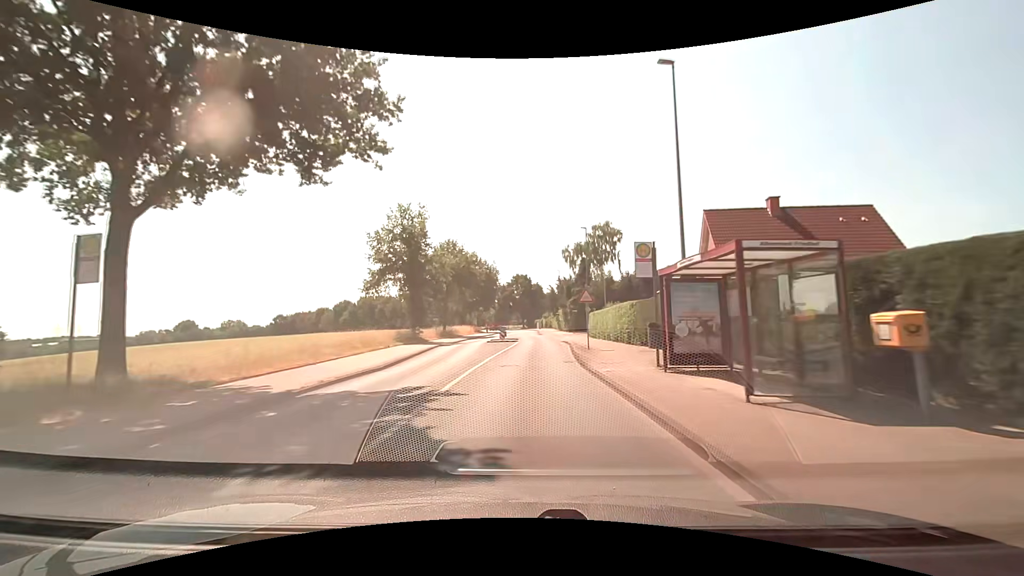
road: secondary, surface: asphalt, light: Day
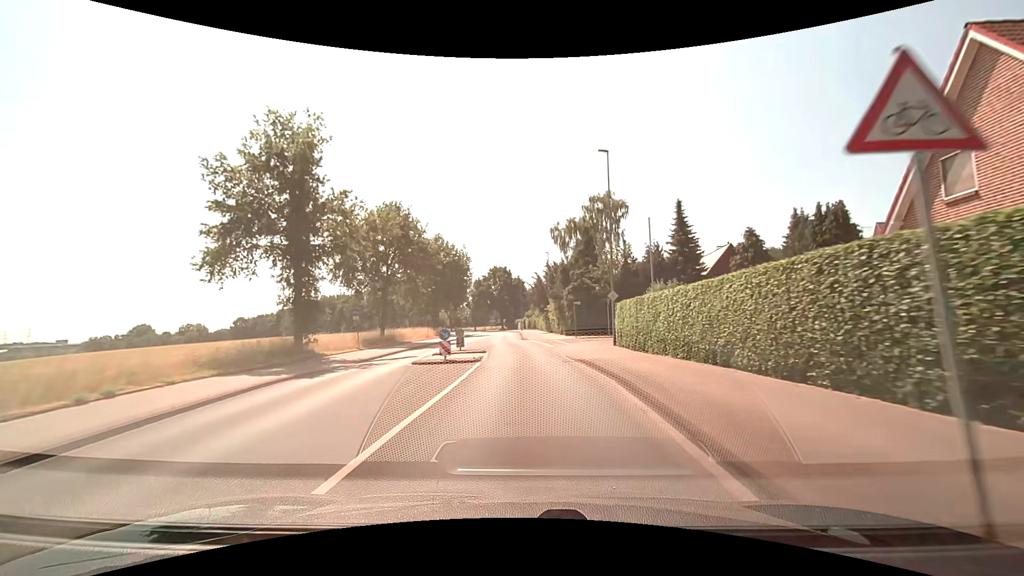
(+0.3, +21.6) m; +2°
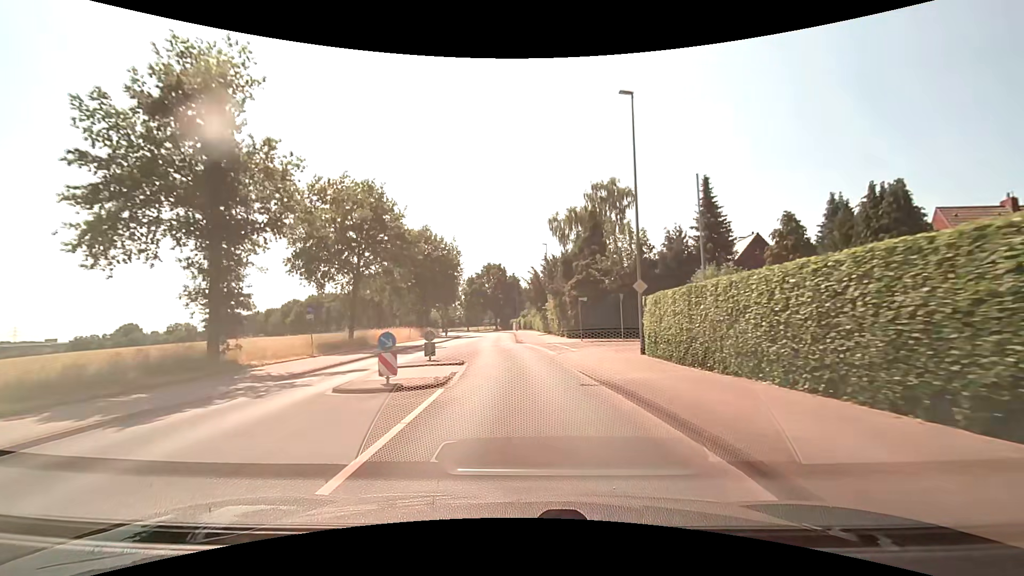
(0.0, +7.0) m; 0°
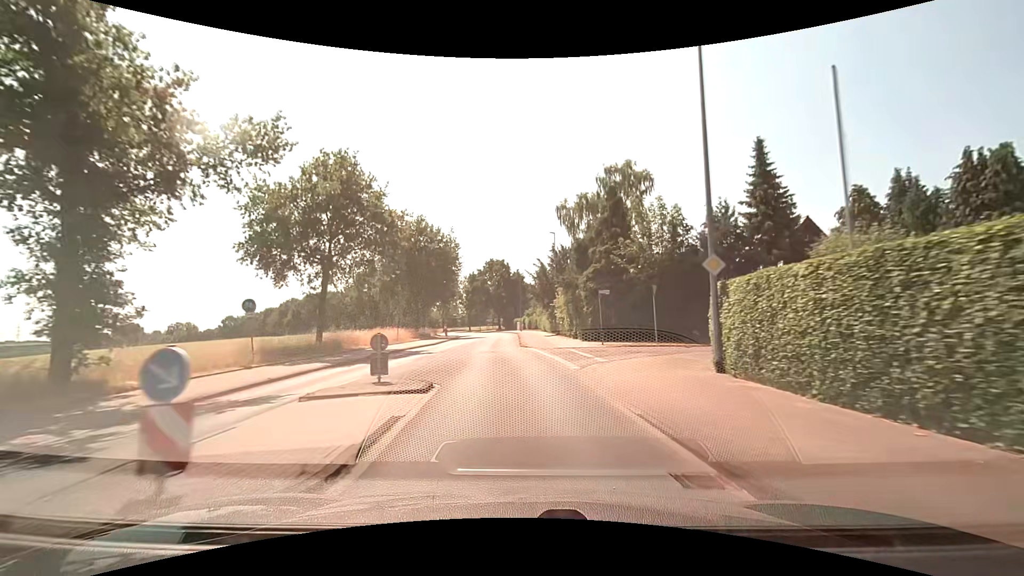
(0.0, +6.9) m; 0°
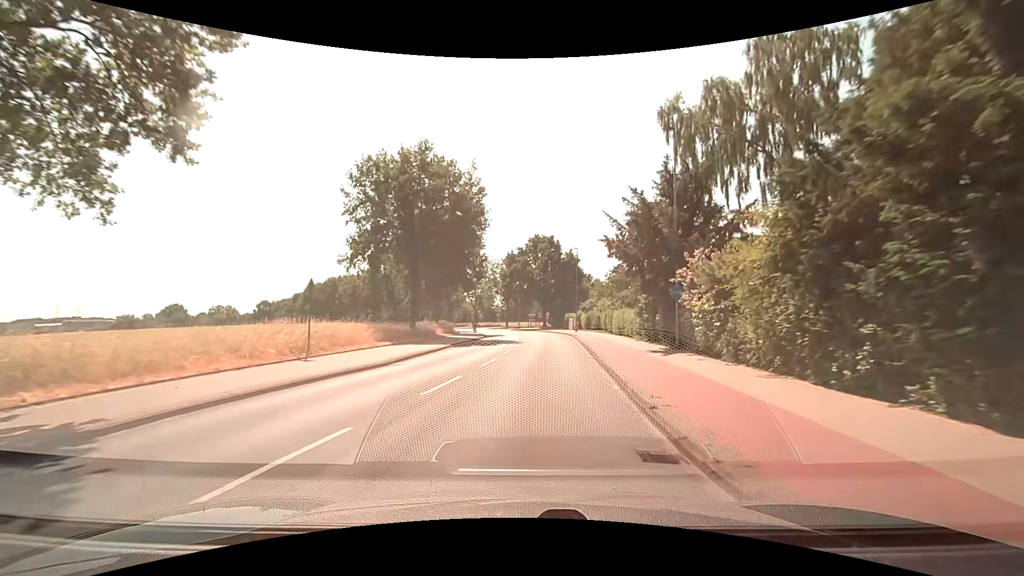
(-1.5, +26.8) m; -5°
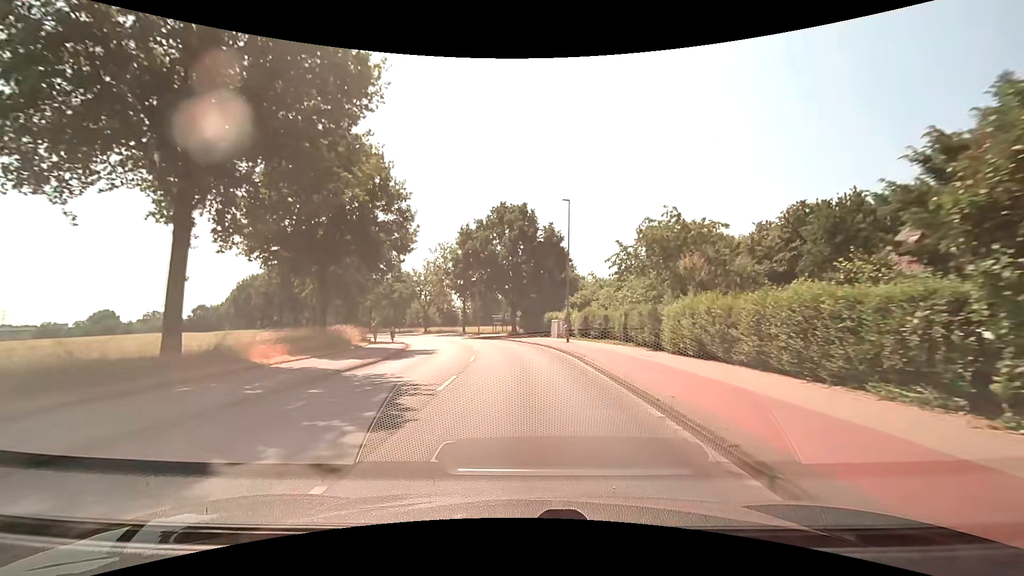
(+0.8, +26.1) m; +3°
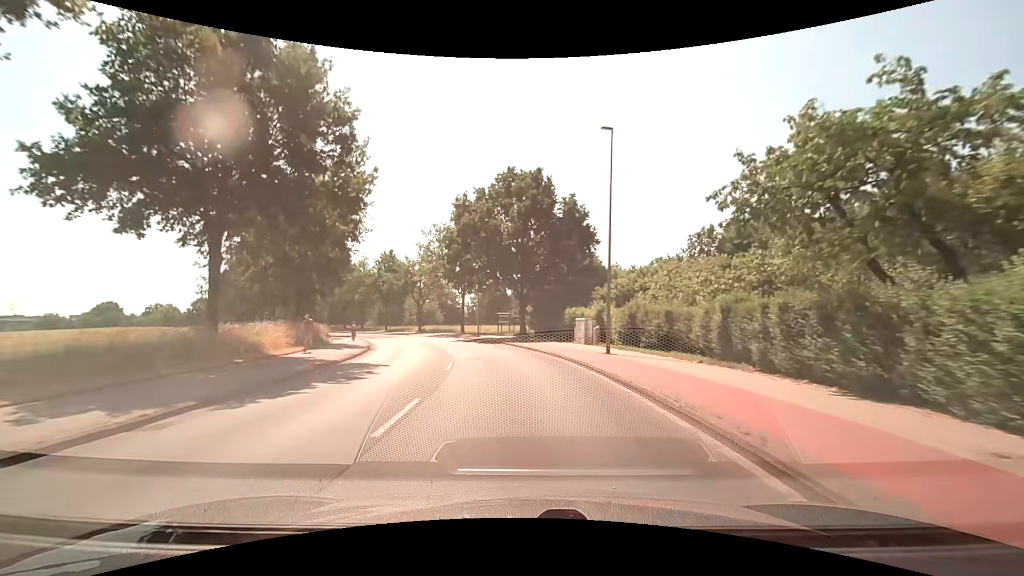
(-0.1, +13.6) m; -1°
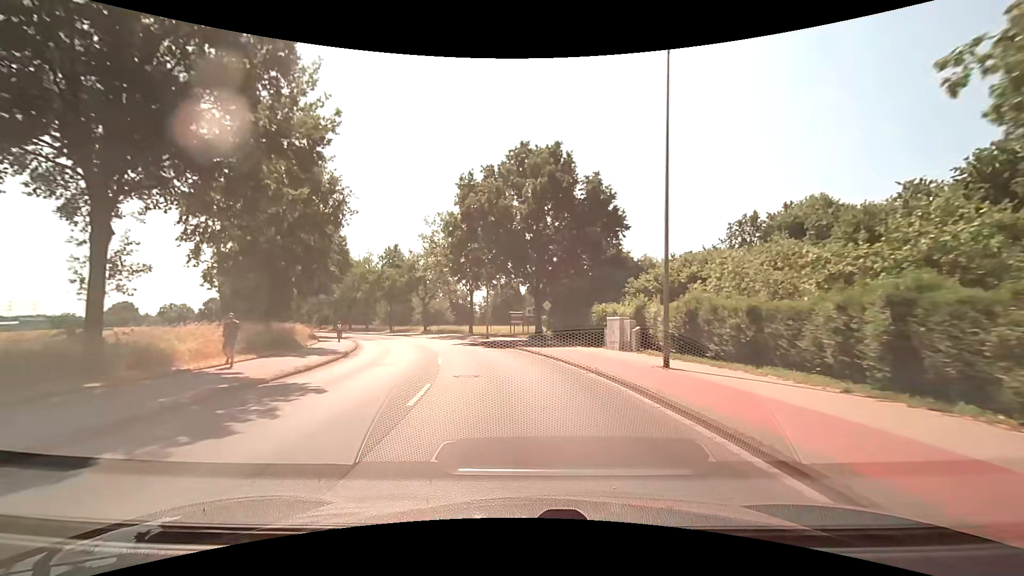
(0.0, +6.9) m; -1°
(0, +10) (-1, +20) (-3, +30) (-6, +39) (-9, +49) (-14, +58) (-19, +66) (-24, +75) (-29, +83) (-35, +92) m
